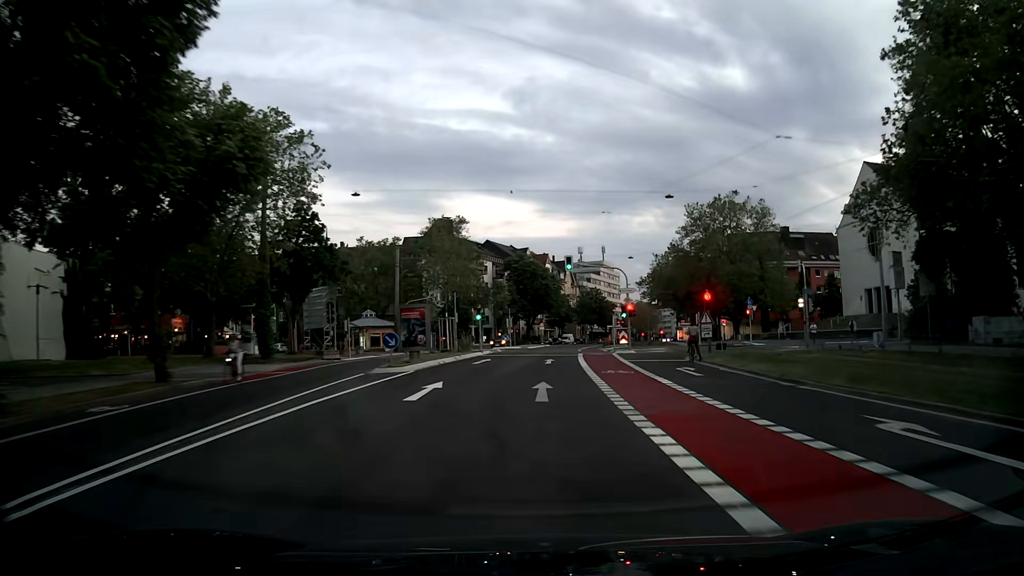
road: secondary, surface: asphalt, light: Sunrise
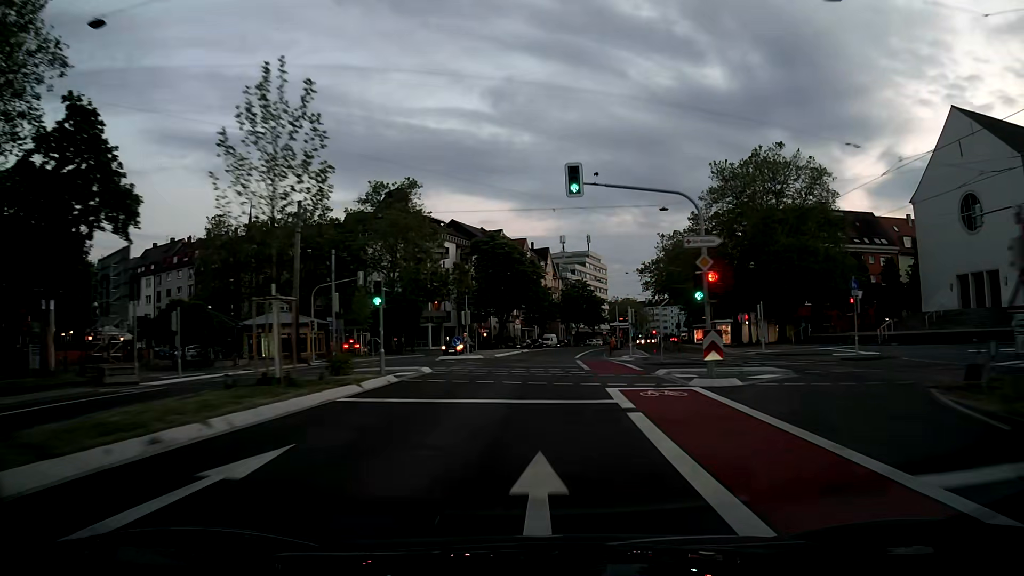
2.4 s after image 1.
(+0.1, +25.2) m; +2°
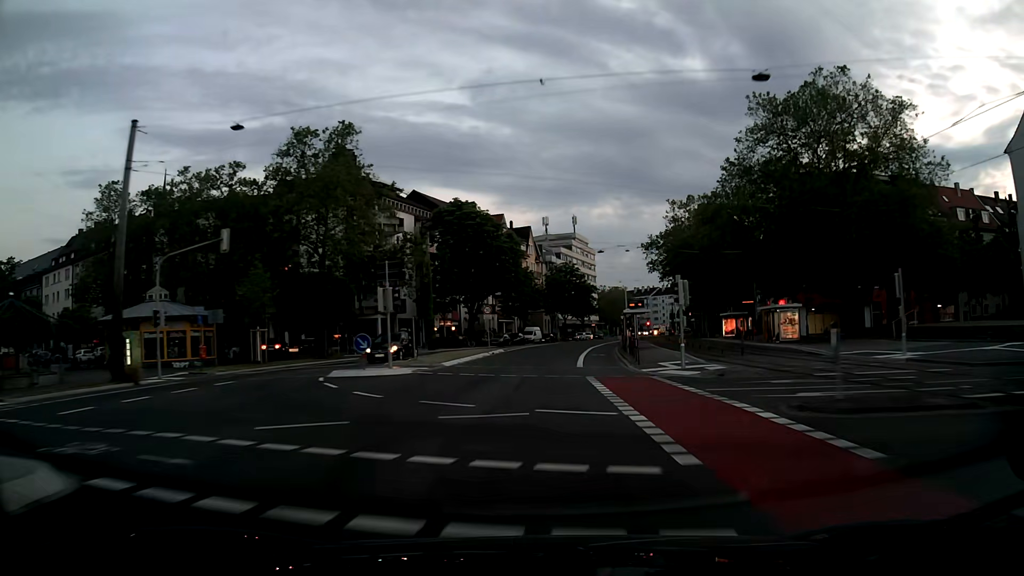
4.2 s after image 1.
(+0.2, +19.9) m; +1°
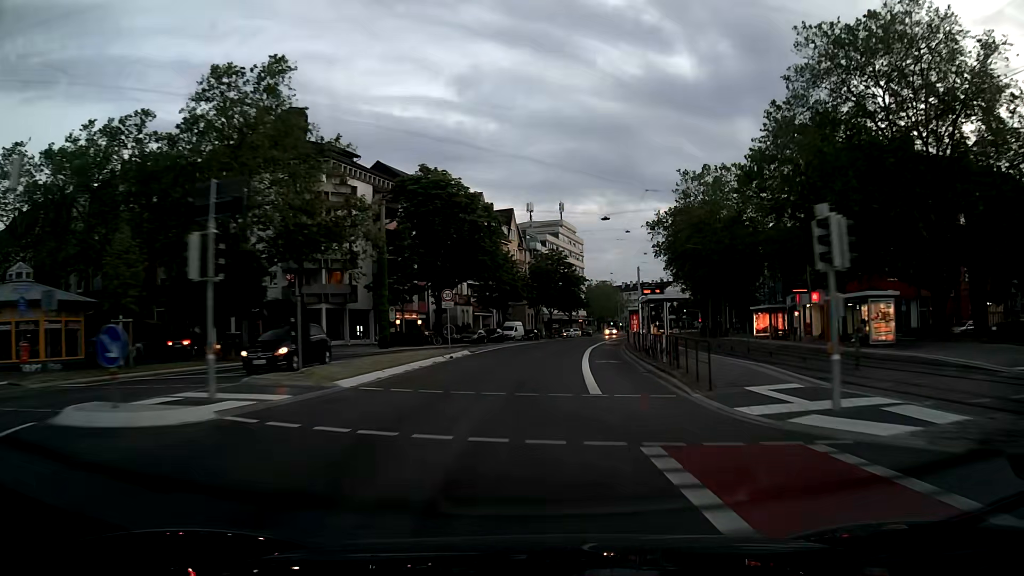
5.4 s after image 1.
(+0.2, +13.7) m; +2°
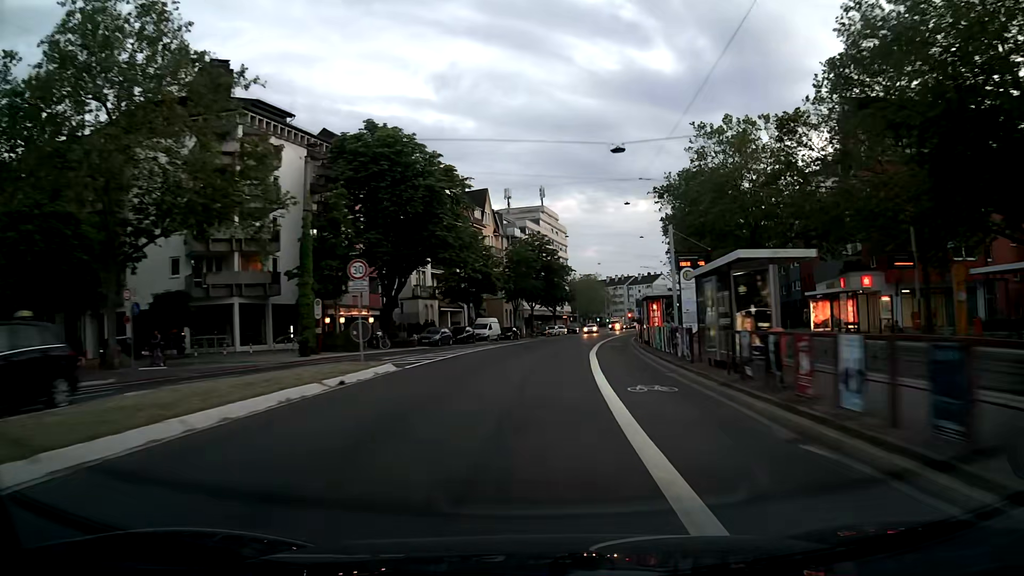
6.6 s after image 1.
(+0.2, +14.1) m; +1°
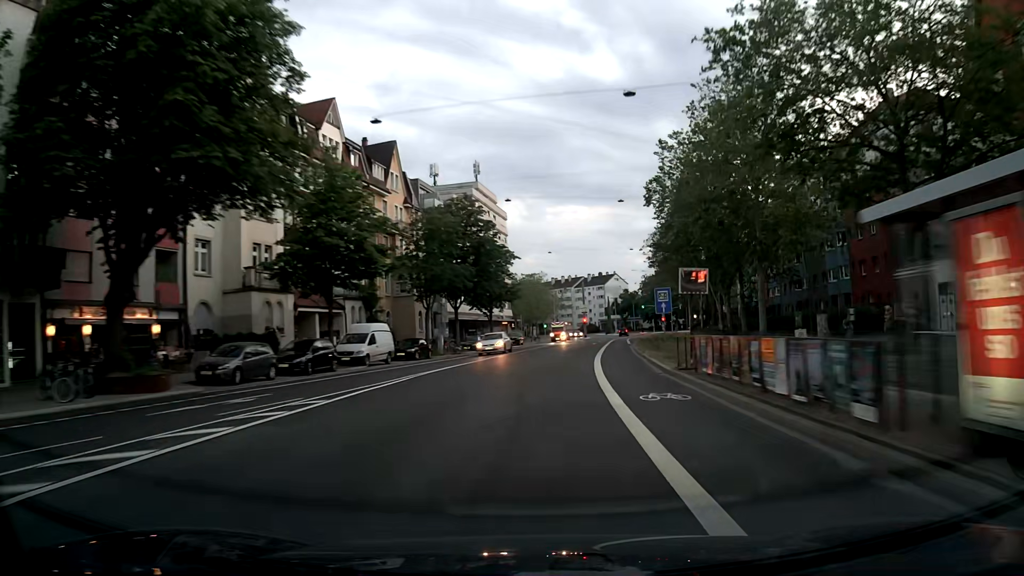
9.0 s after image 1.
(+1.4, +28.7) m; +6°
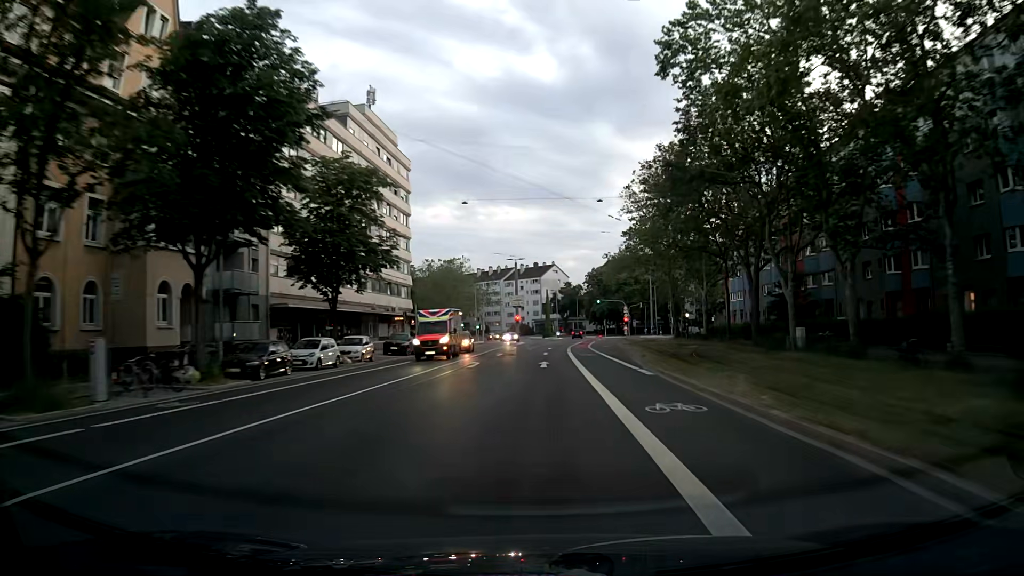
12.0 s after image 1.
(+1.9, +36.2) m; +5°
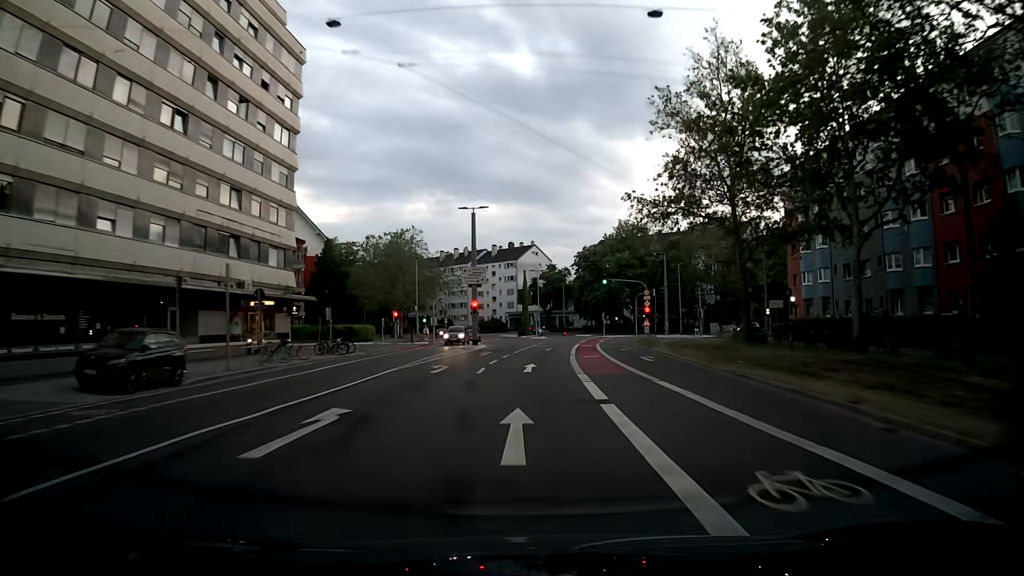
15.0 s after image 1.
(+1.0, +33.6) m; +3°
(0, +10) (+1, +20) (+2, +30) (+4, +40) (+6, +50) (+7, +59) (+11, +68) (+20, +73) (+30, +76) (+39, +80) m
